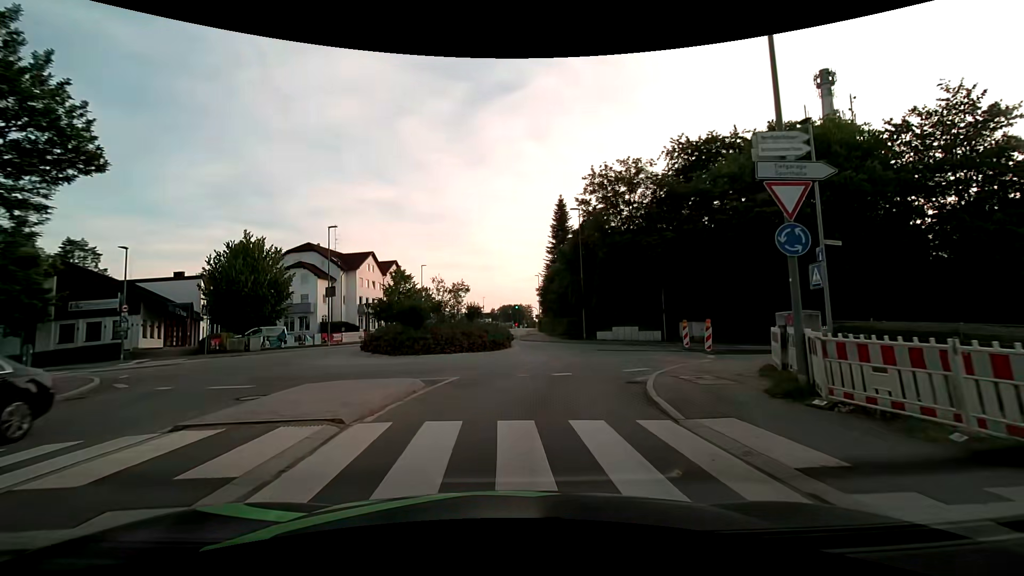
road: tertiary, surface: asphalt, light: Day
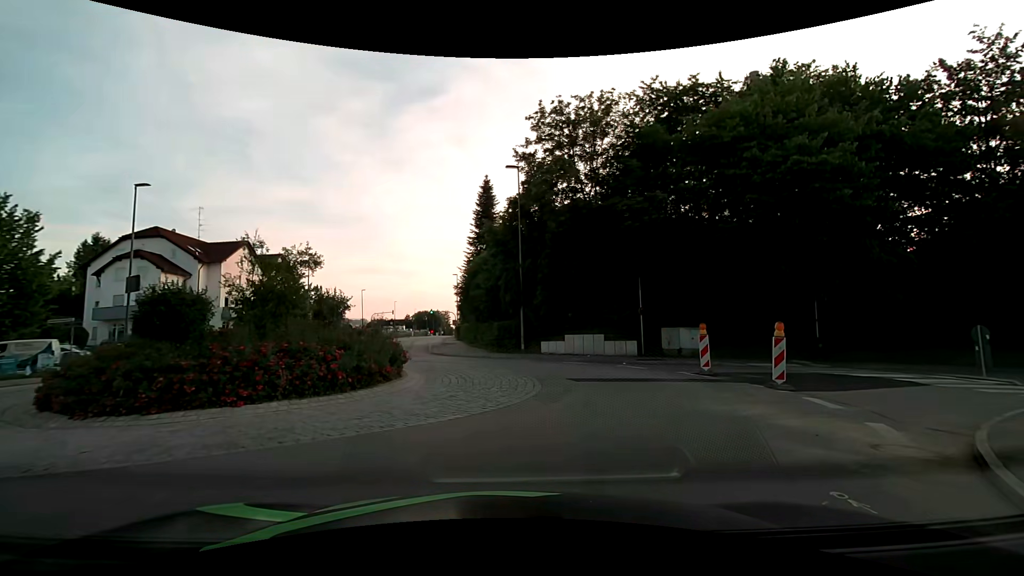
(+0.5, +11.9) m; +9°
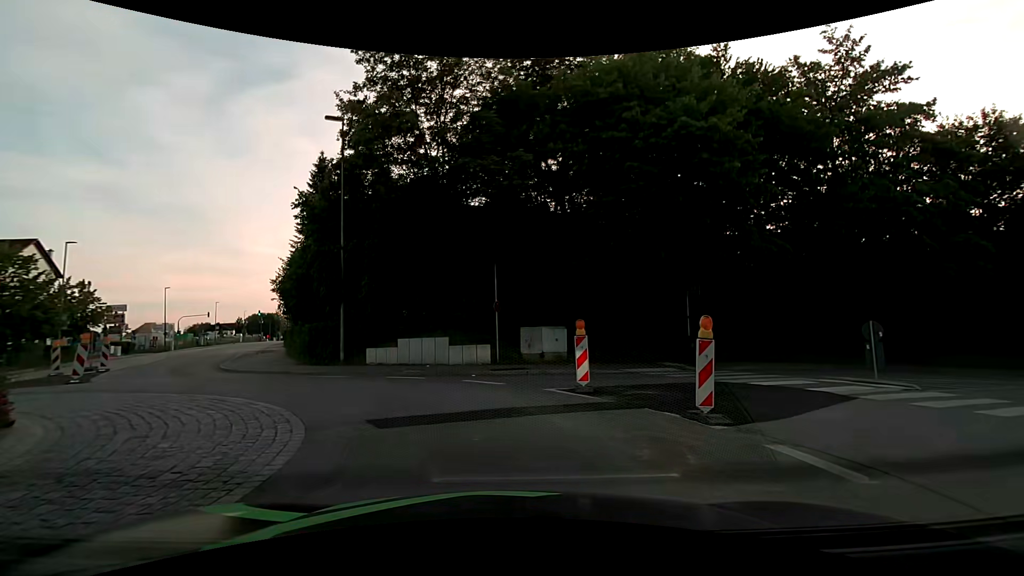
(+1.0, +5.7) m; +17°
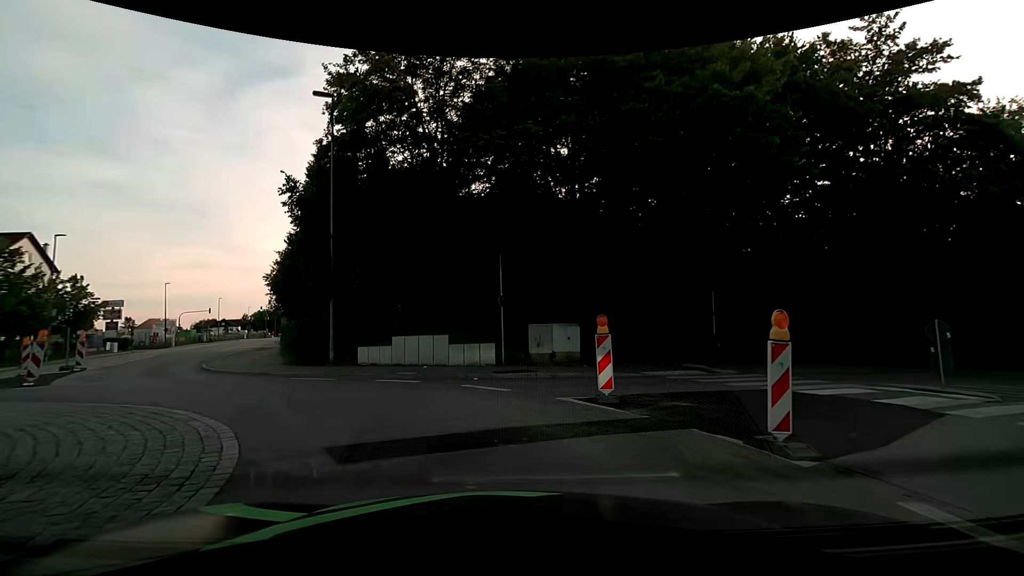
(0.0, +1.9) m; -1°
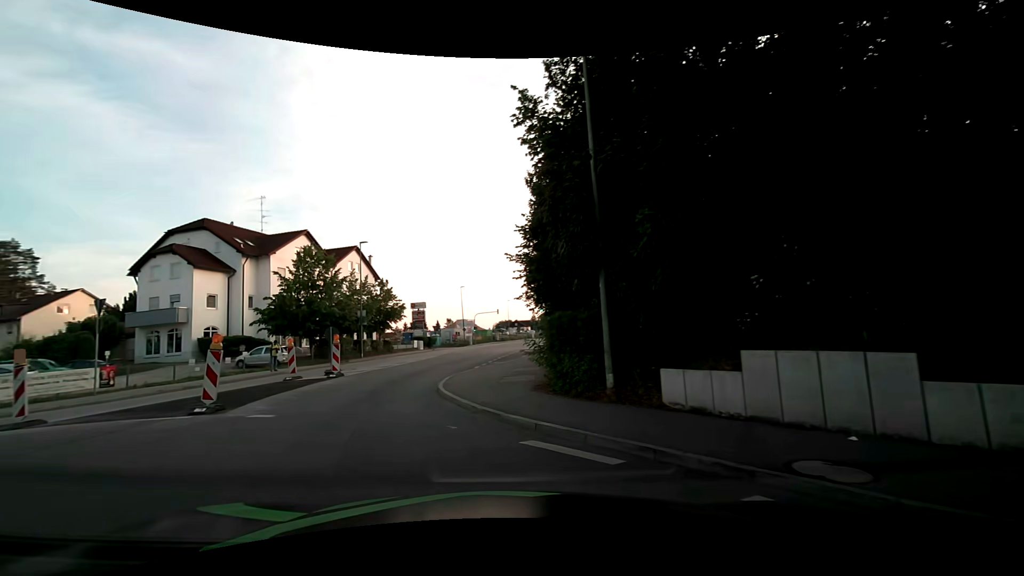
(-2.0, +9.4) m; -31°
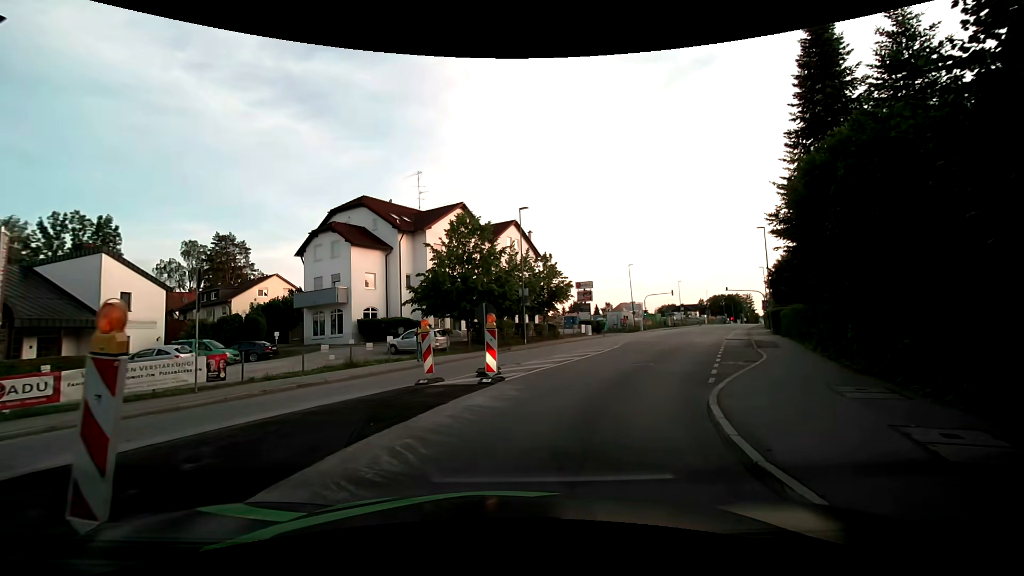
(-2.0, +8.5) m; -18°
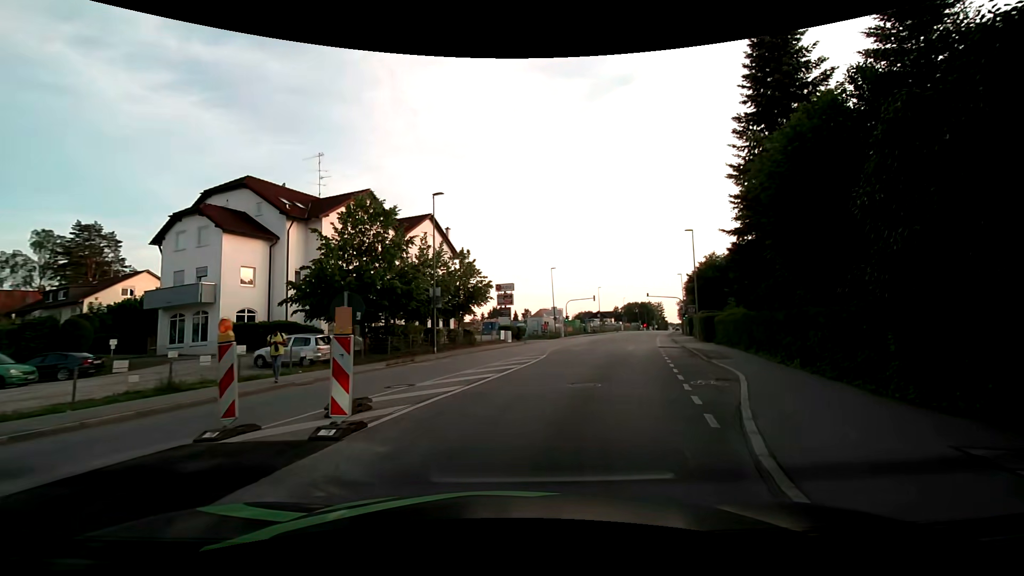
(+0.5, +5.2) m; +10°
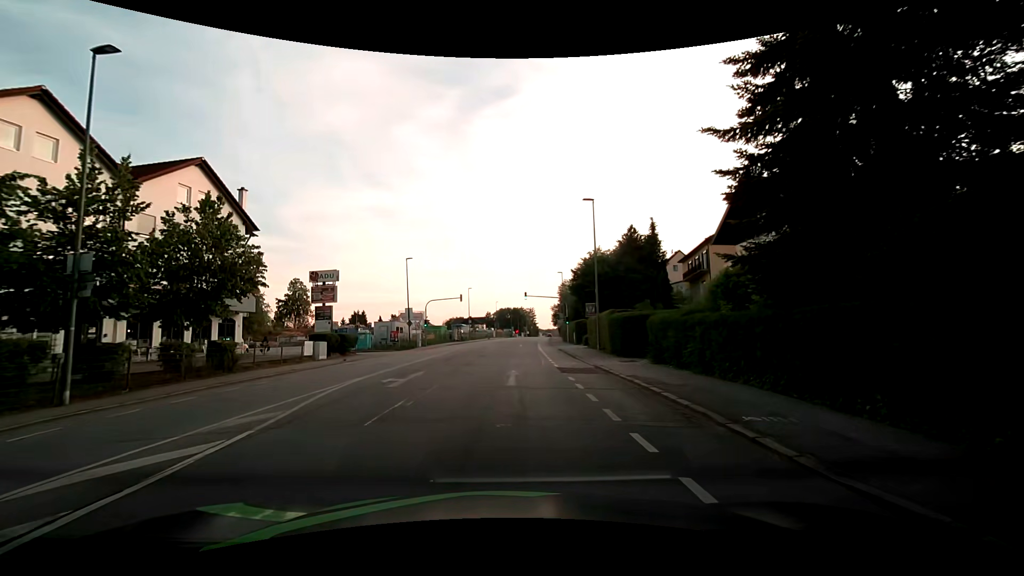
(+3.1, +15.6) m; +14°
(0, +10) (0, +20) (0, +30) (+1, +40) (+1, +50) (+2, +60) (+3, +70) (+4, +80) (+5, +90) (+7, +100) m
